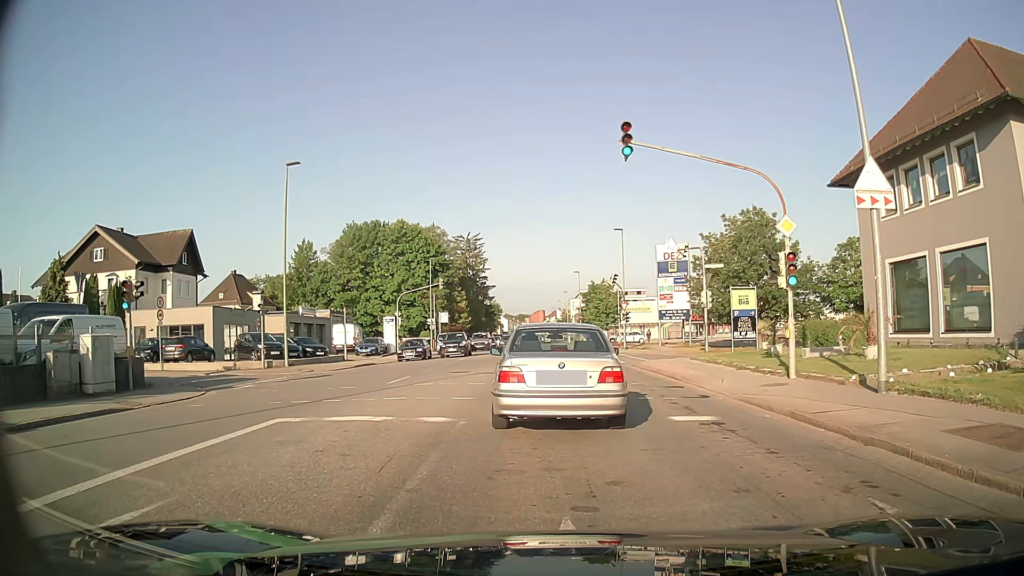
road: tertiary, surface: asphalt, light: Day
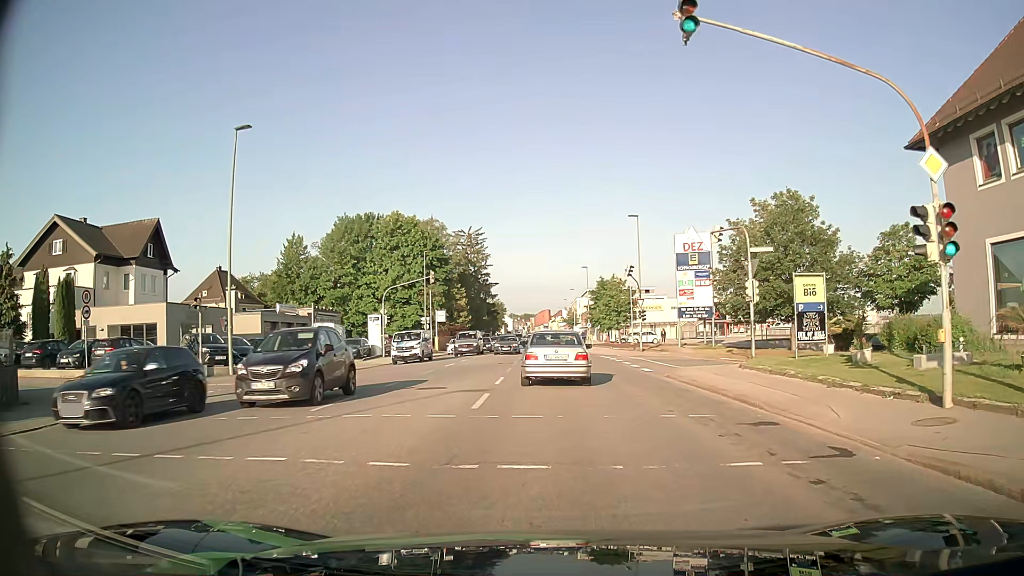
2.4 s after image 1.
(+0.1, +7.2) m; 0°
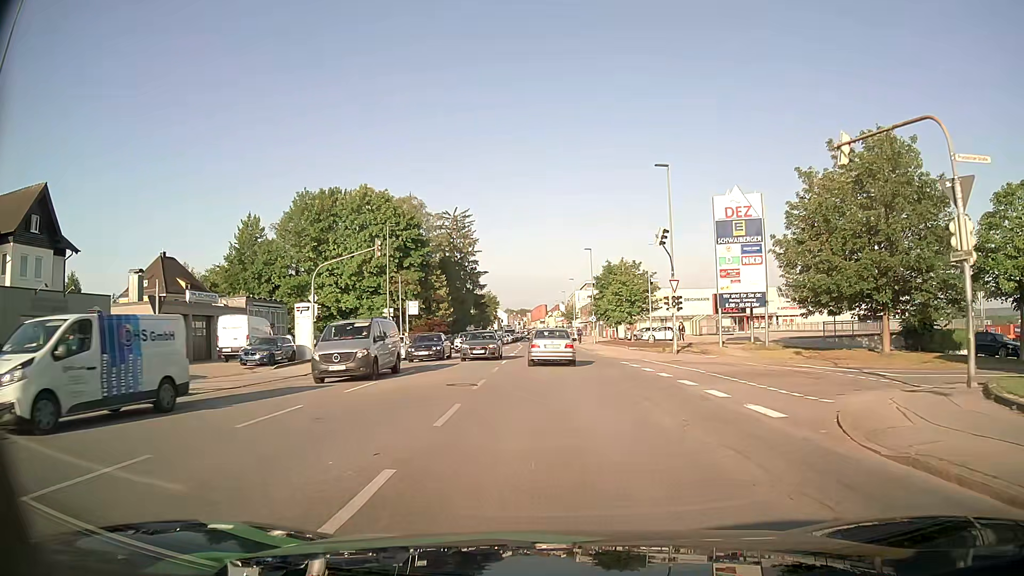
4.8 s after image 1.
(+0.1, +15.1) m; +1°
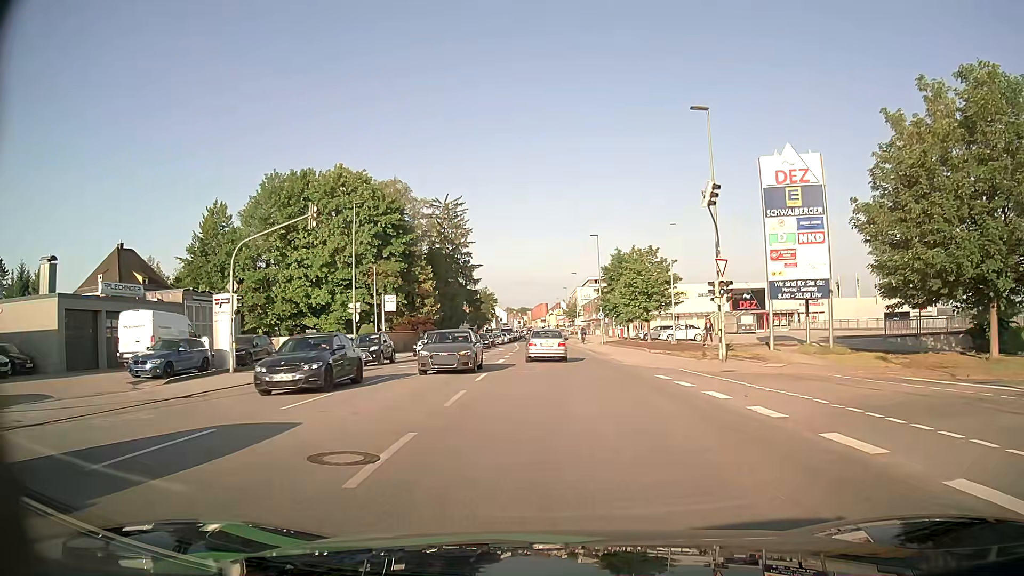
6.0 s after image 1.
(0.0, +10.0) m; 0°
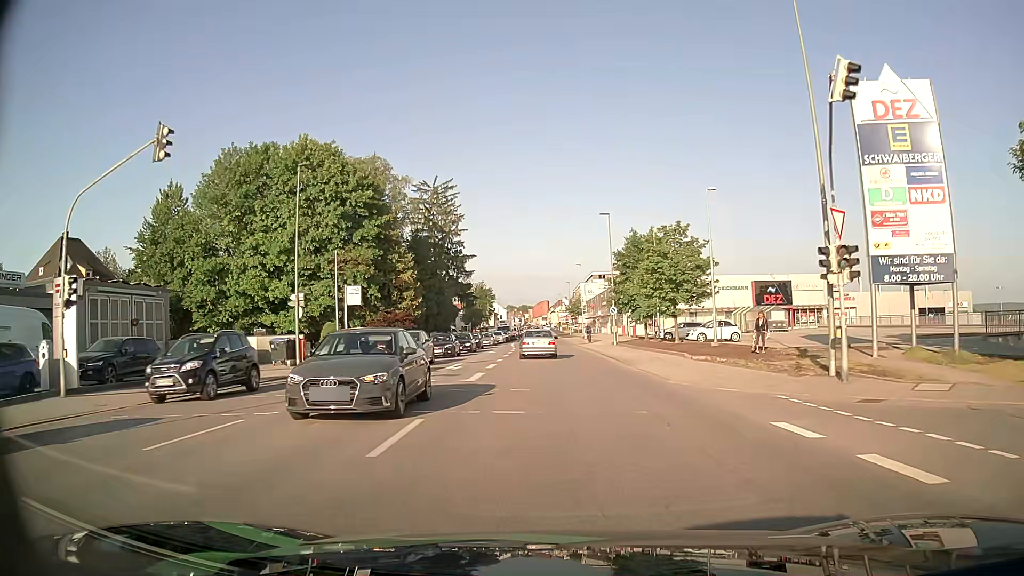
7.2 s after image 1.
(0.0, +10.9) m; 0°
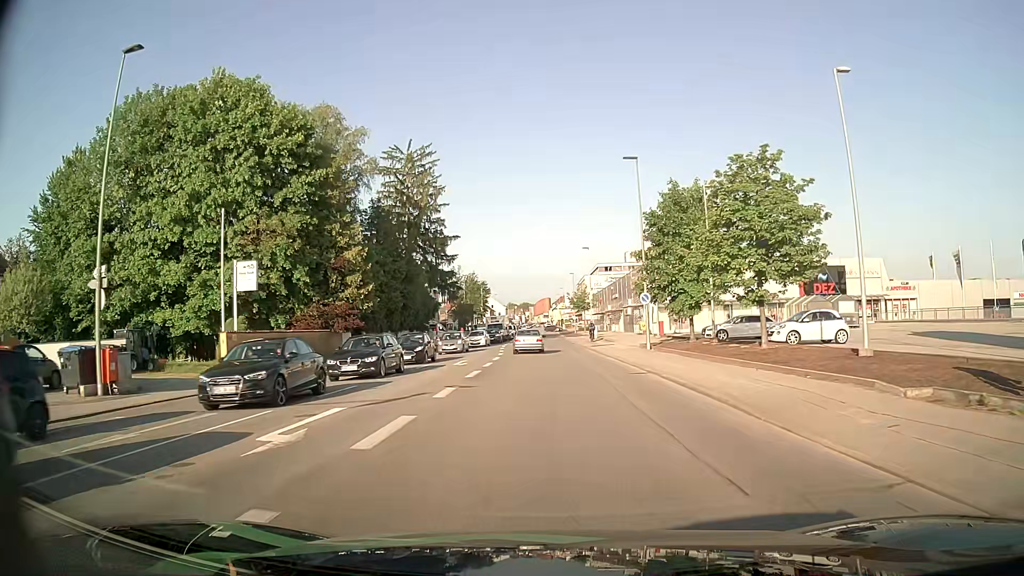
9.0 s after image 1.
(0.0, +16.9) m; 0°
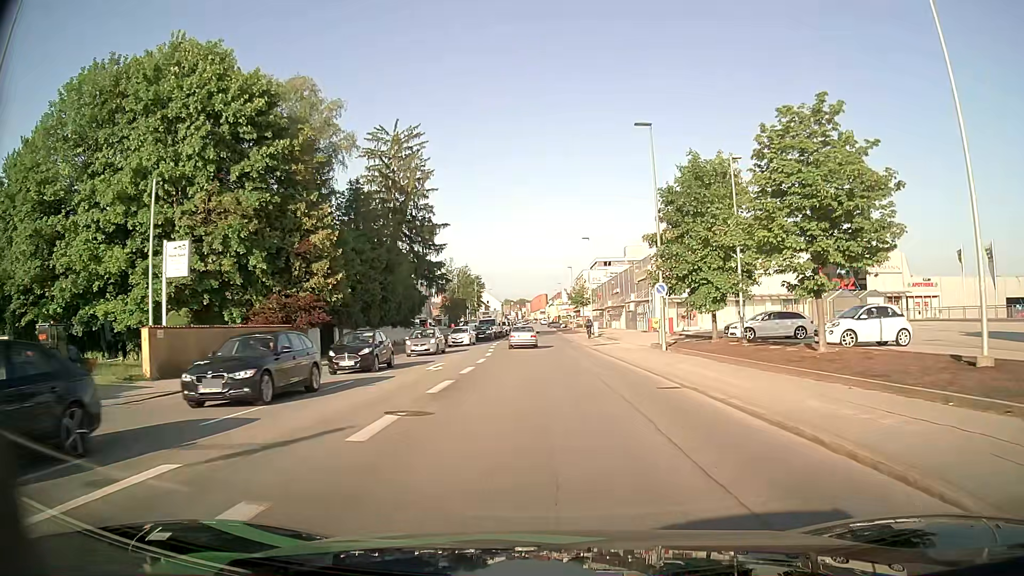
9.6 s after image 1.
(0.0, +5.8) m; 0°
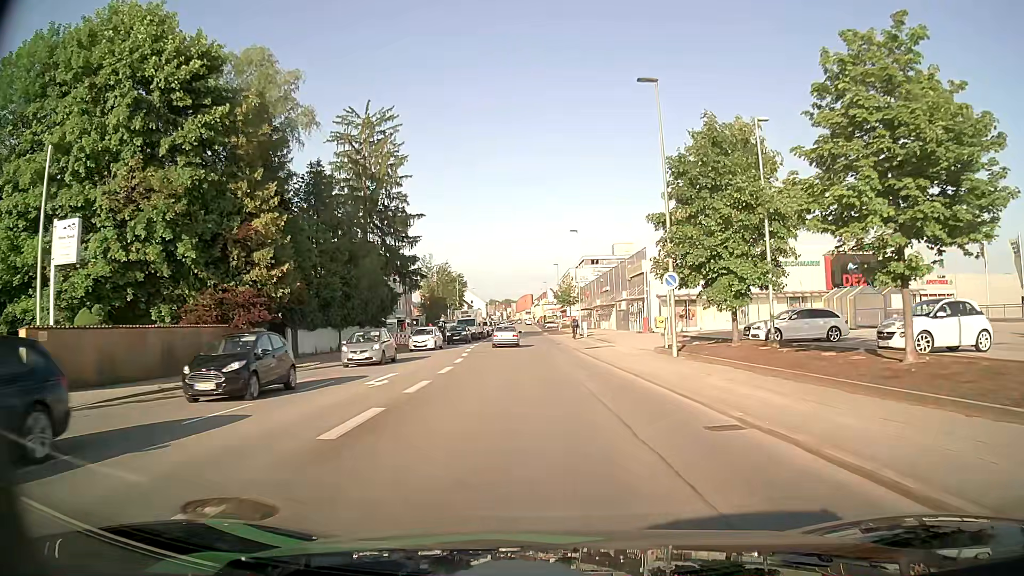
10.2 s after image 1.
(+0.1, +5.9) m; +1°
(0, +10) (0, +20) (0, +30) (0, +40) (-1, +50) (-1, +60) (-1, +70) (-2, +80) (-2, +90) (-2, +100) m
